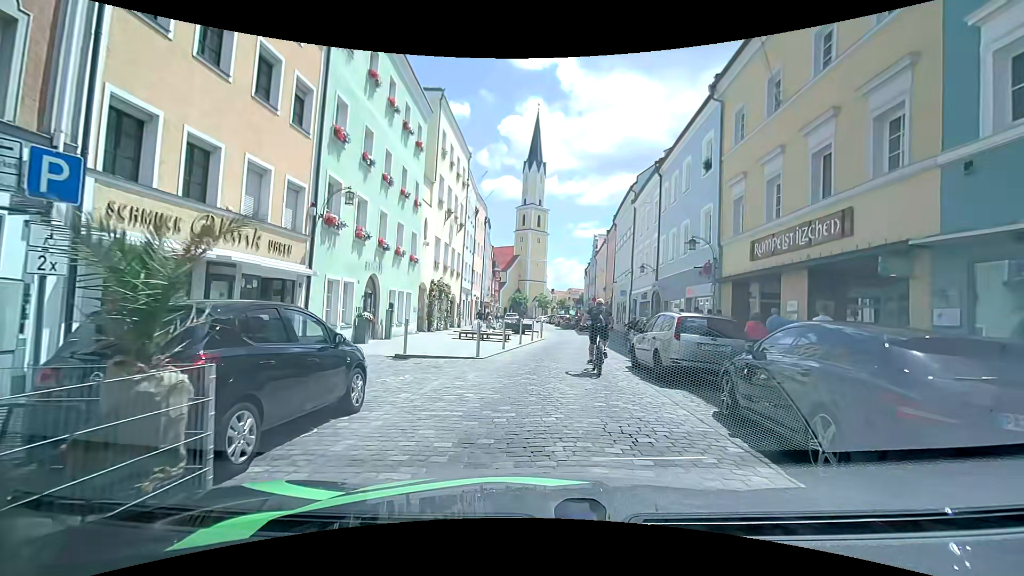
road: residential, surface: sett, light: Day
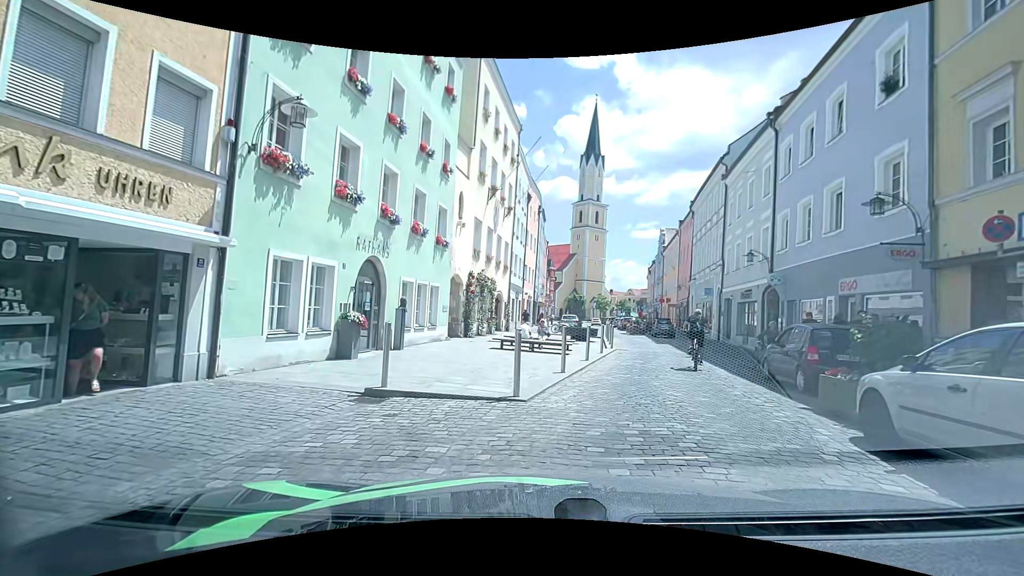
(-0.6, +7.1) m; -5°
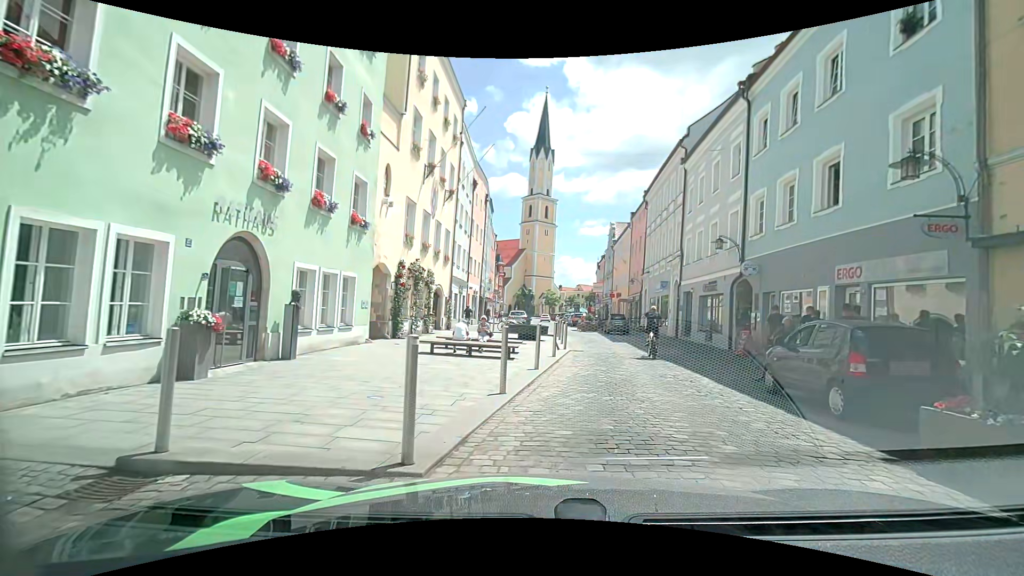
(0.0, +3.7) m; +3°
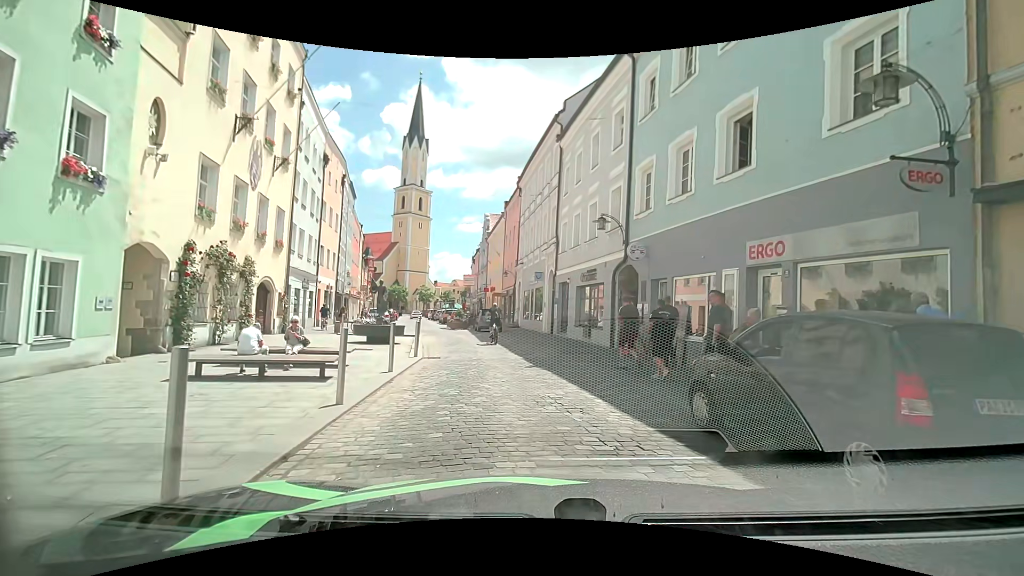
(+0.3, +4.4) m; +11°
